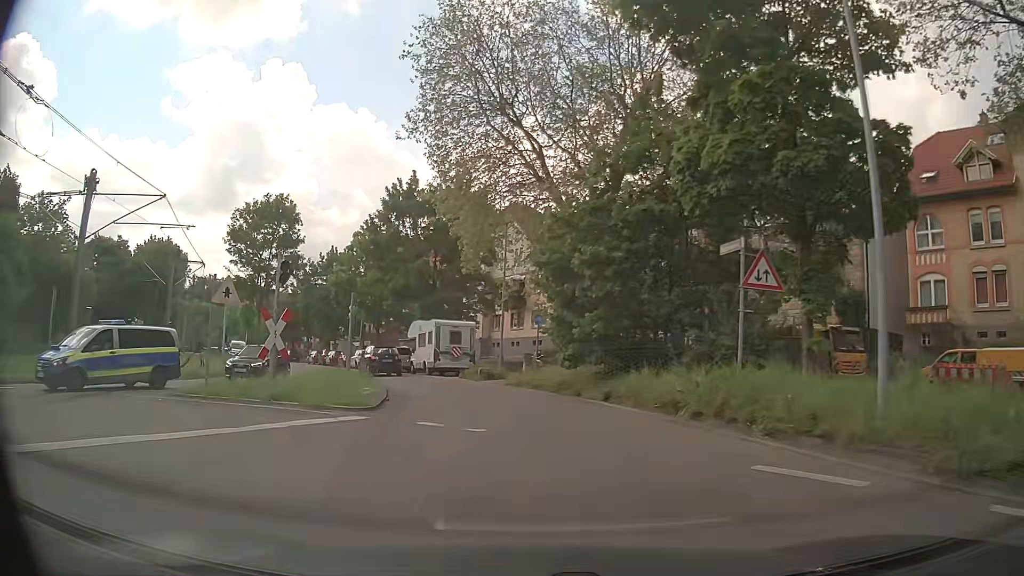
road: secondary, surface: asphalt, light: Day
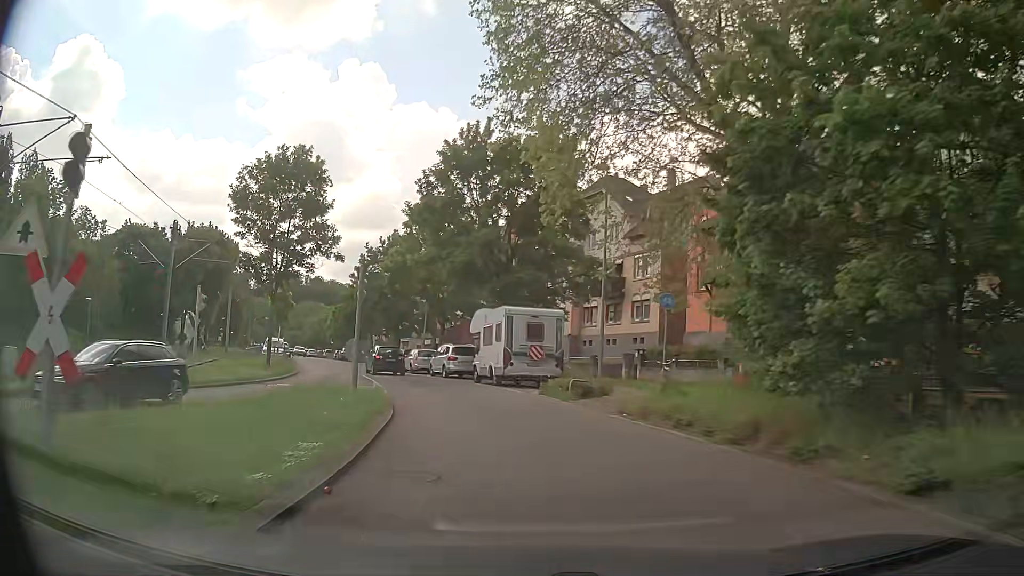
(-0.8, +10.9) m; -7°
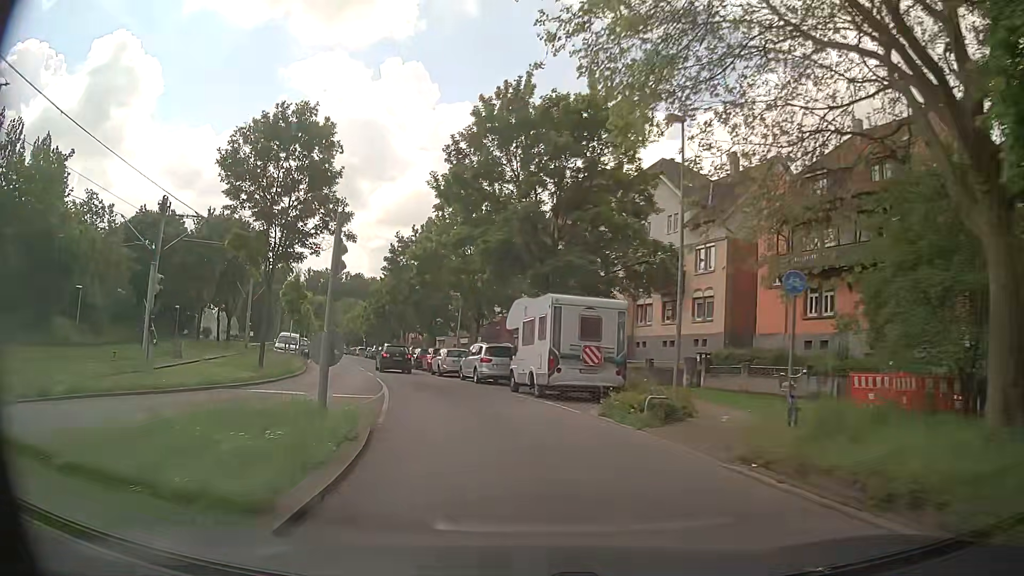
(-0.2, +5.9) m; -5°
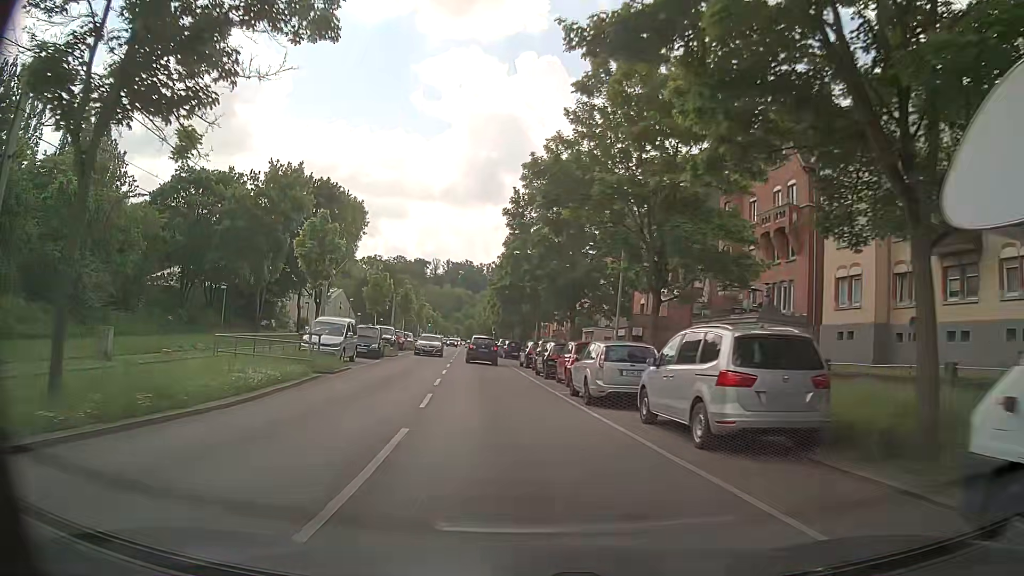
(-1.8, +19.2) m; -11°
(0, +10) (-1, +20) (-2, +30) (-3, +40) (-4, +50) (-5, +60) (-5, +70) (-6, +80) (-7, +90) (-8, +100) m
